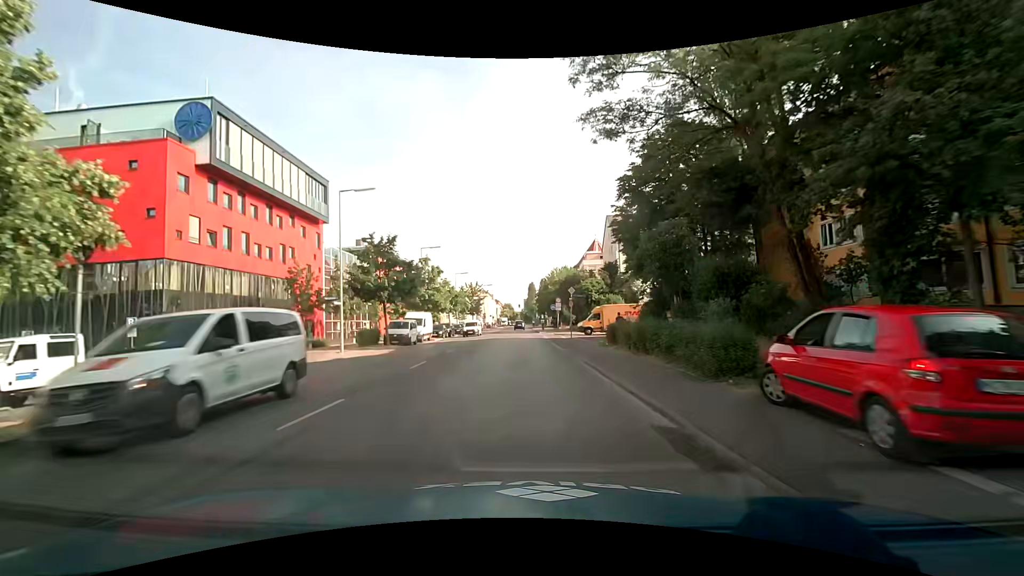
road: secondary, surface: asphalt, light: Day
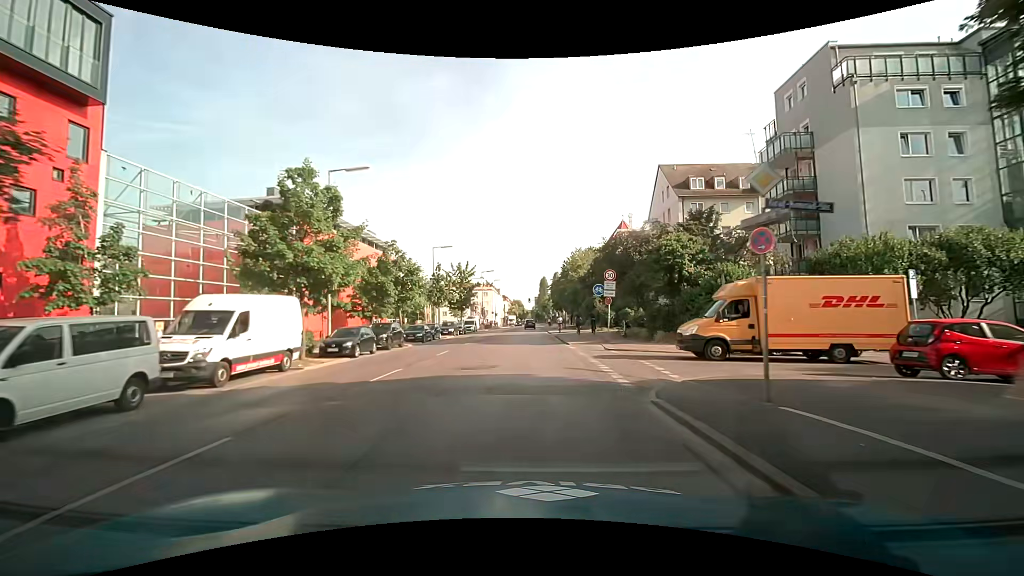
(-0.4, +29.5) m; -2°
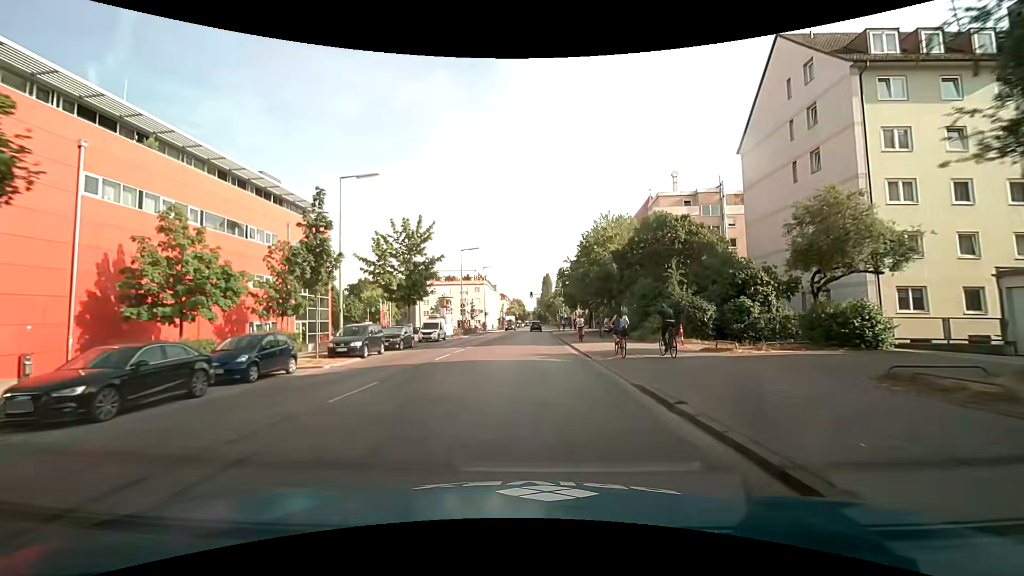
(+0.1, +29.4) m; +1°
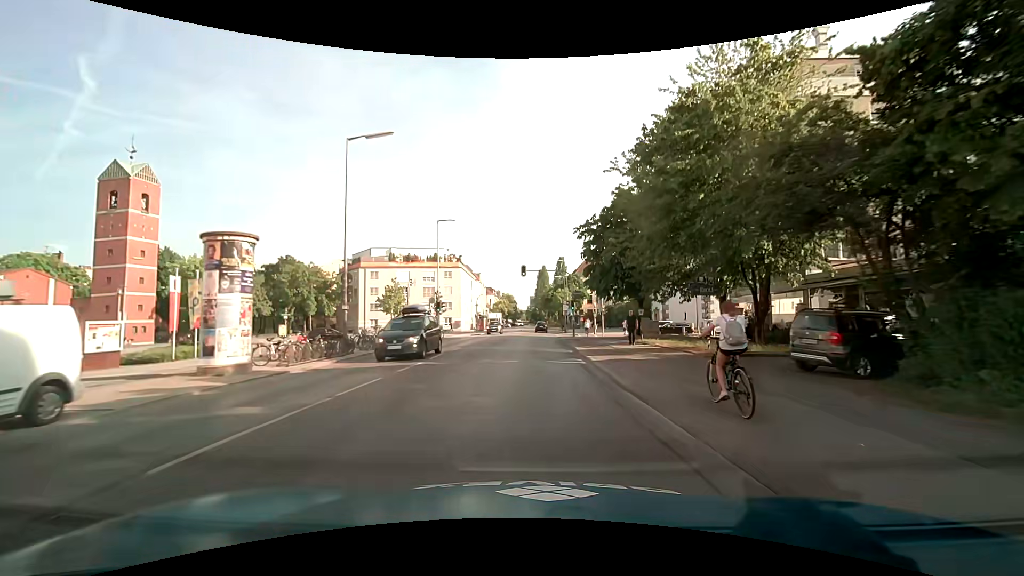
(0.0, +36.8) m; 0°
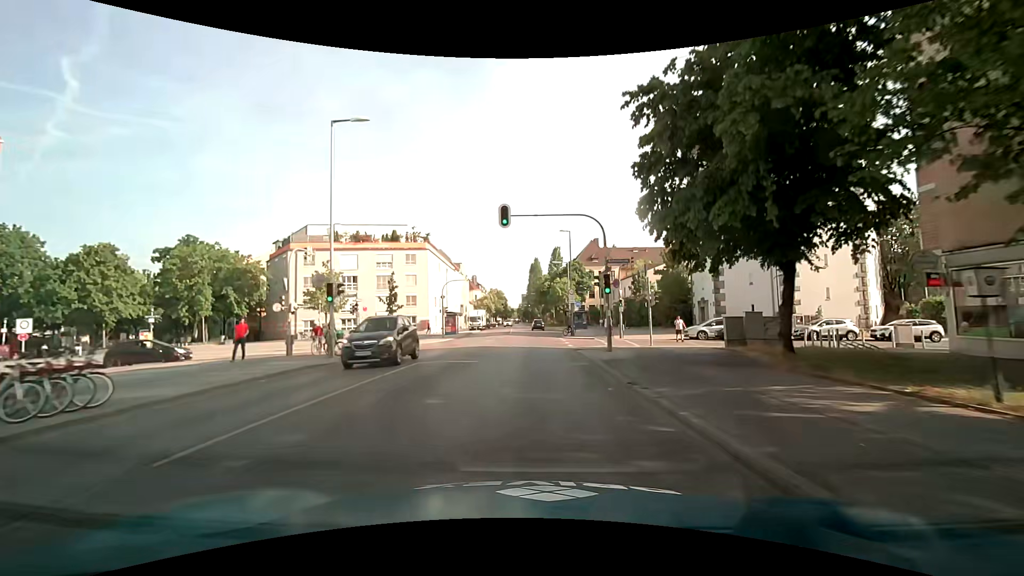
(+0.1, +22.5) m; +1°
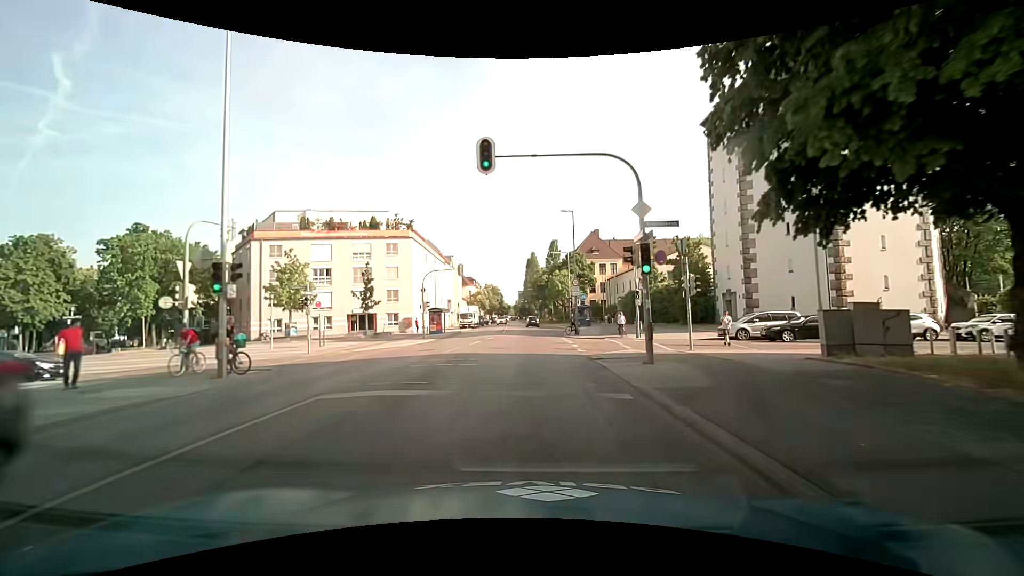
(0.0, +7.4) m; 0°
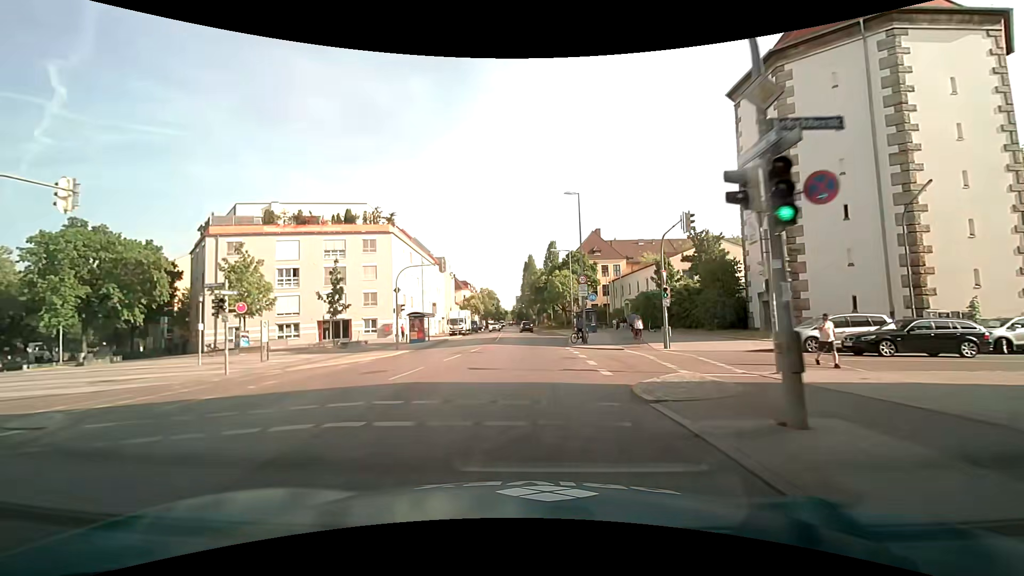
(0.0, +7.4) m; +1°
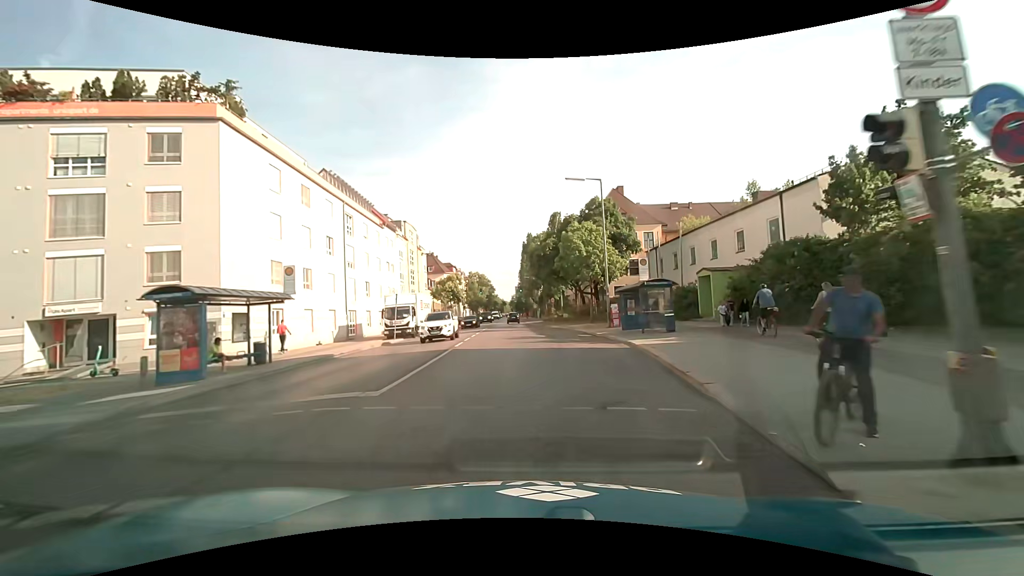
(-0.1, +29.1) m; 0°
(0, +10) (0, +20) (-1, +30) (-1, +40) (-1, +50) (-2, +60) (-2, +70) (-3, +80) (-3, +90) (-3, +100) m
